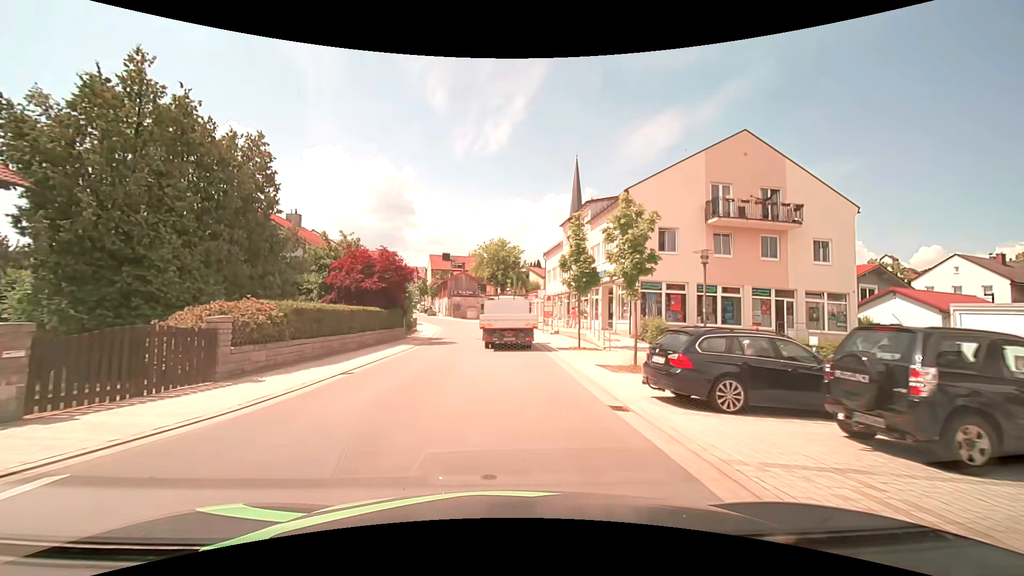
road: tertiary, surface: asphalt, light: Day
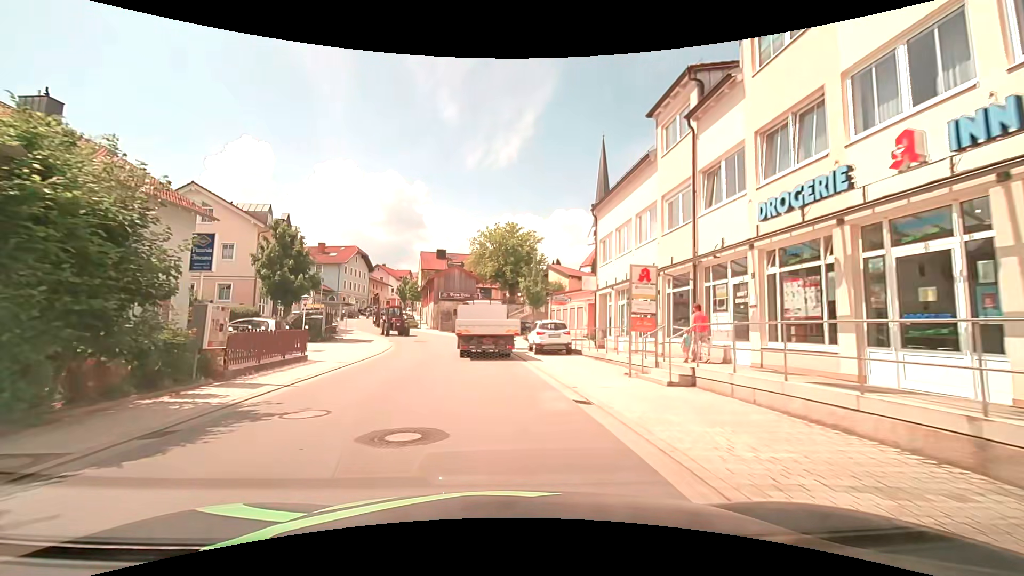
(-0.2, +26.4) m; -2°
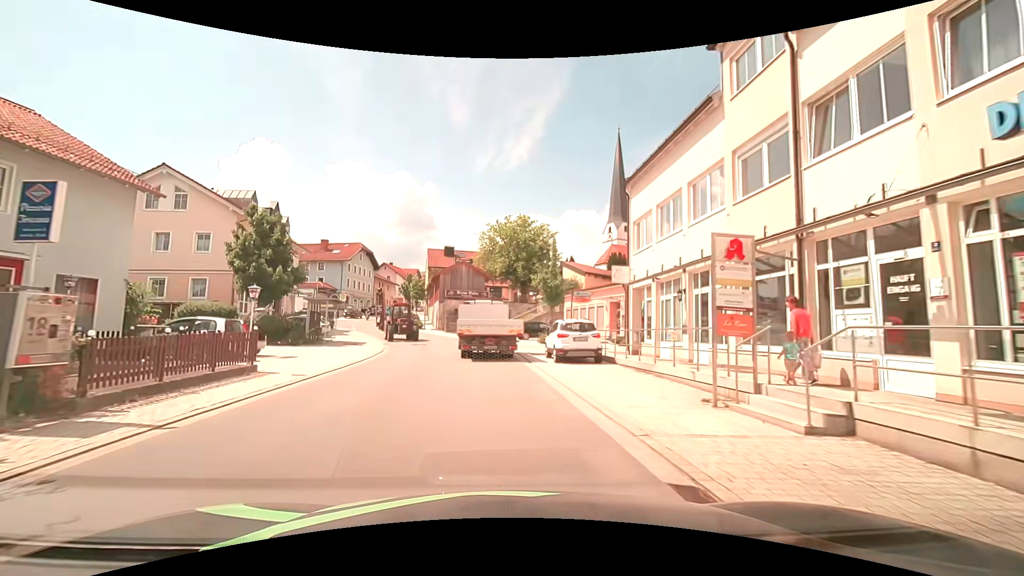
(0.0, +4.8) m; -1°
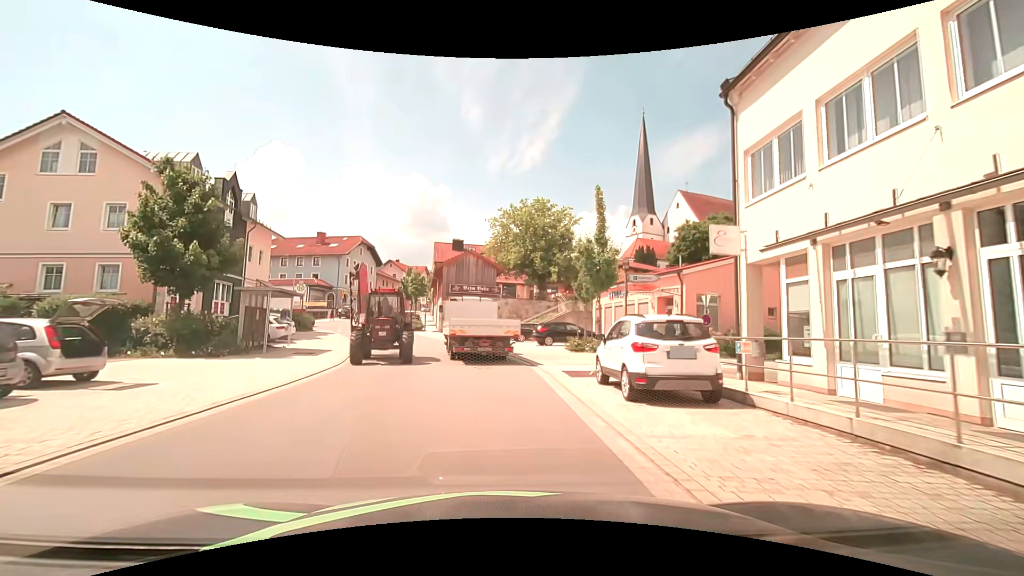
(-0.1, +9.1) m; -1°
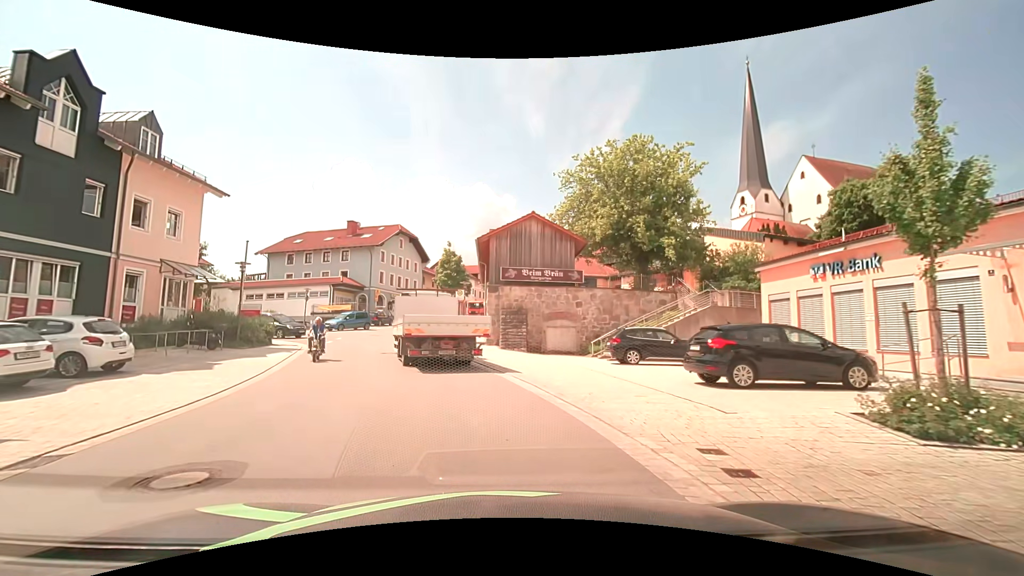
(-0.6, +18.3) m; -7°
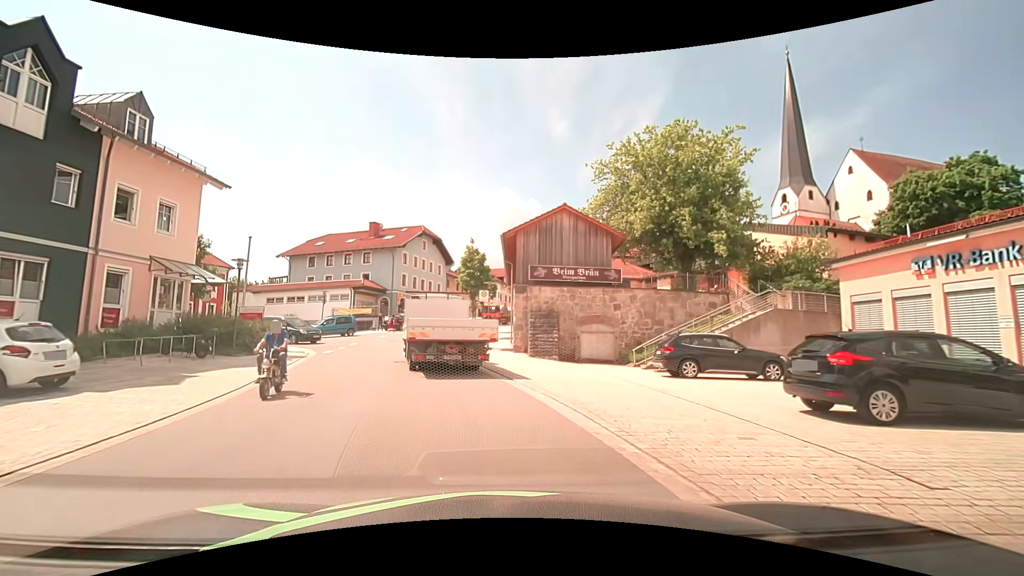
(-0.1, +3.0) m; -3°
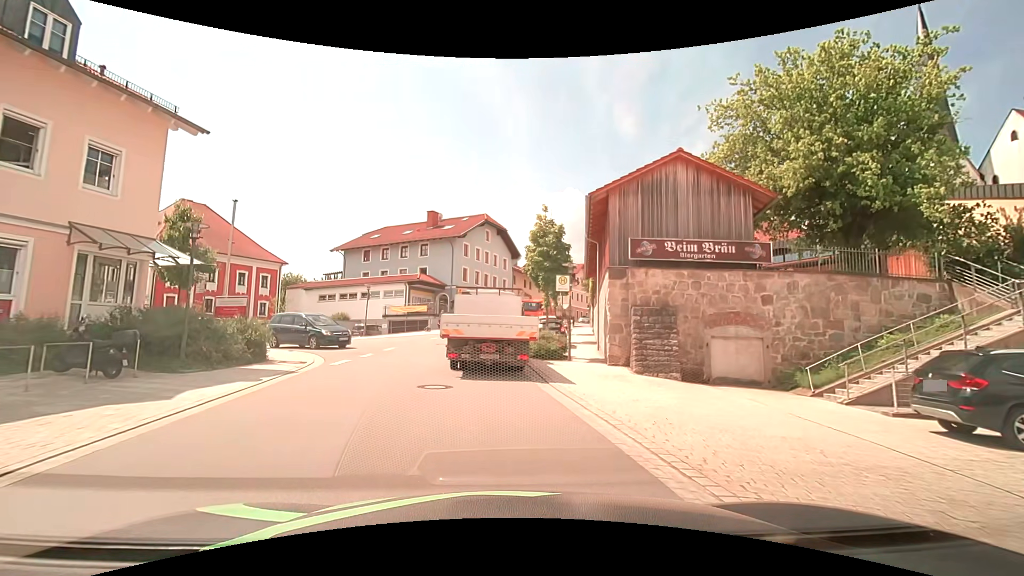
(-0.6, +8.1) m; -8°
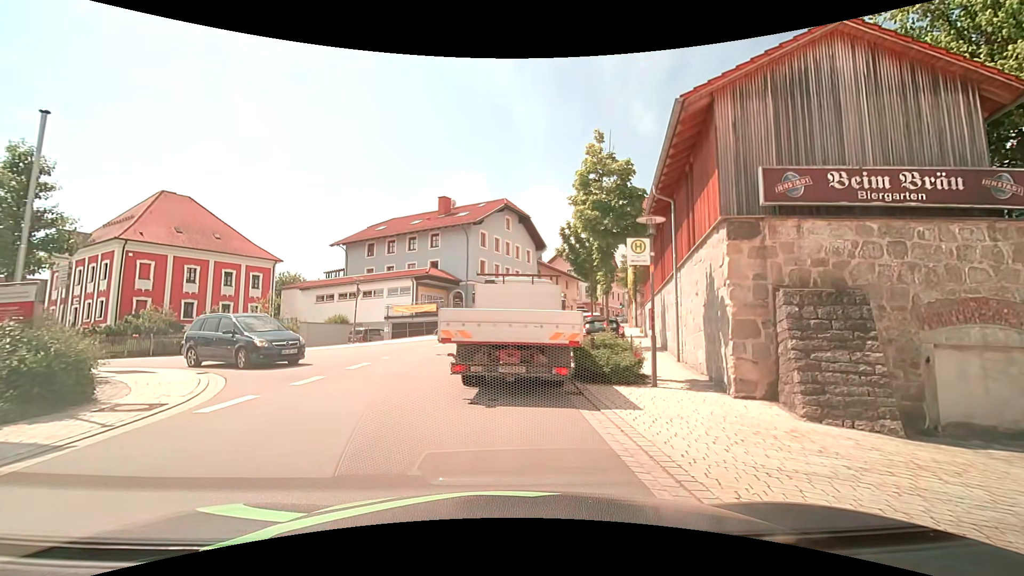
(-0.2, +7.7) m; -4°
(0, +10) (+1, +20) (+2, +30) (+5, +39) (+9, +49) (+13, +58) (+18, +66) (+23, +75) (+28, +84) (+33, +93) m
